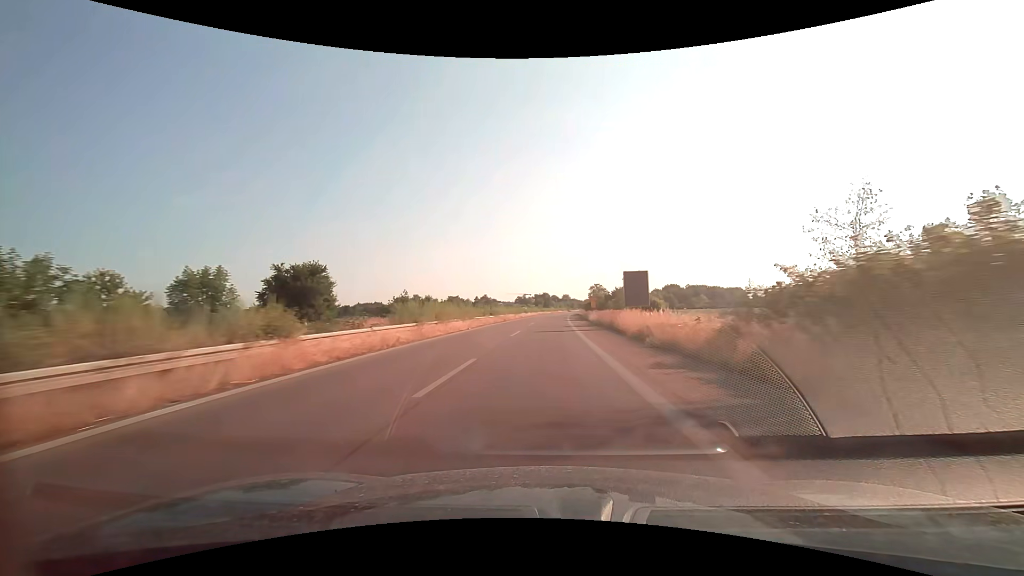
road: trunk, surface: asphalt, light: Day
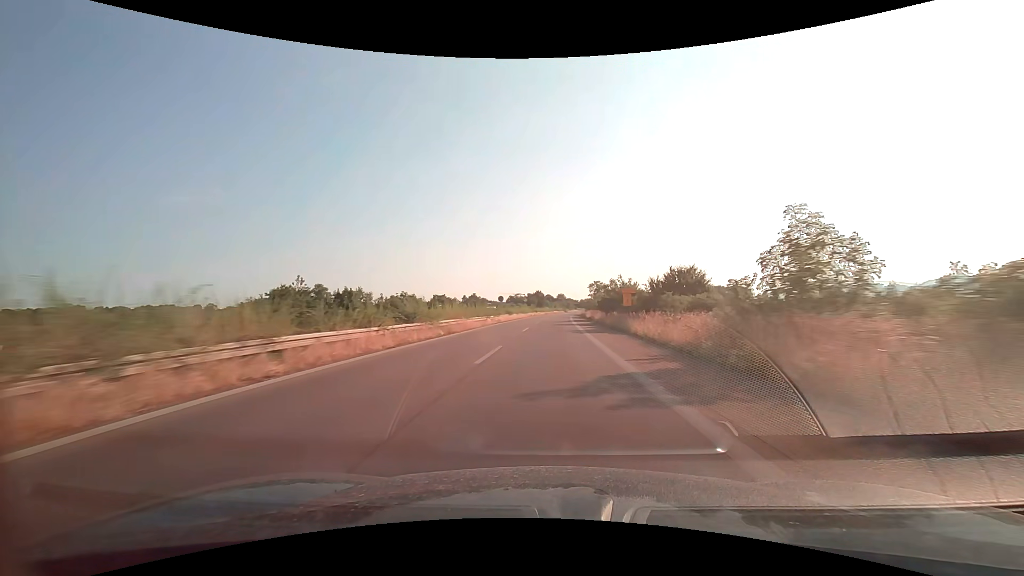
(+0.2, +31.6) m; +1°
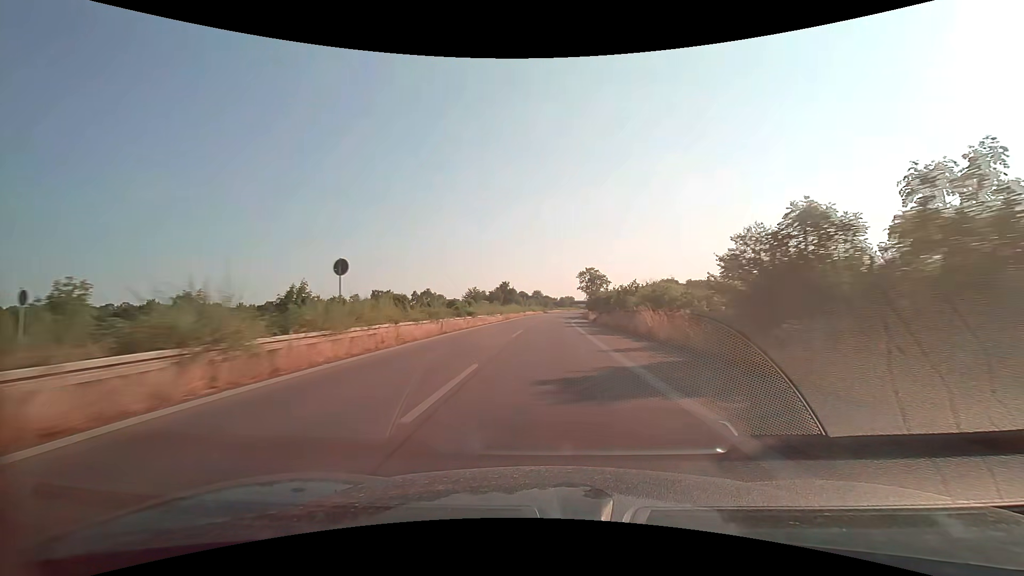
(+2.0, +79.0) m; +3°
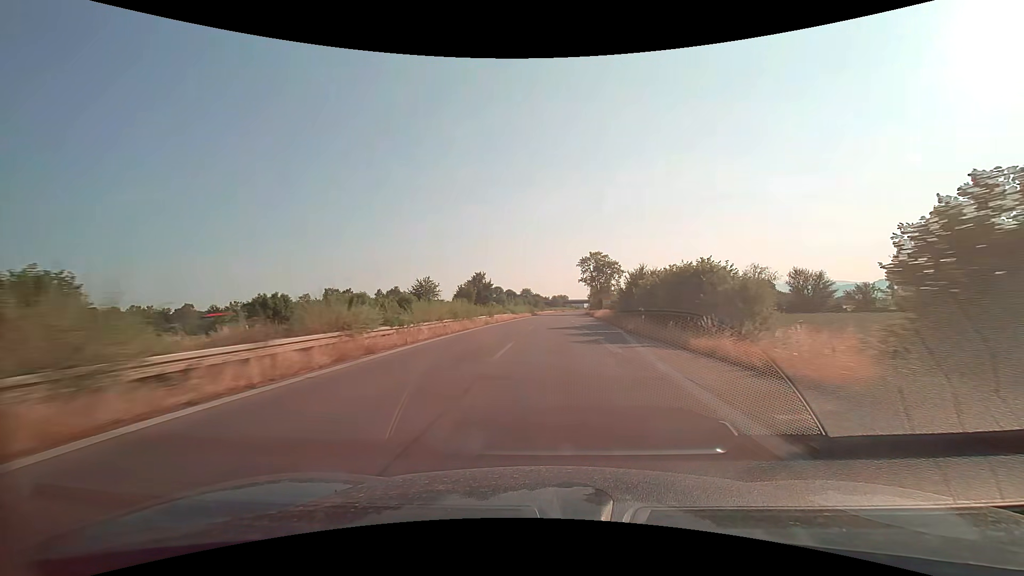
(+0.4, +47.4) m; +1°
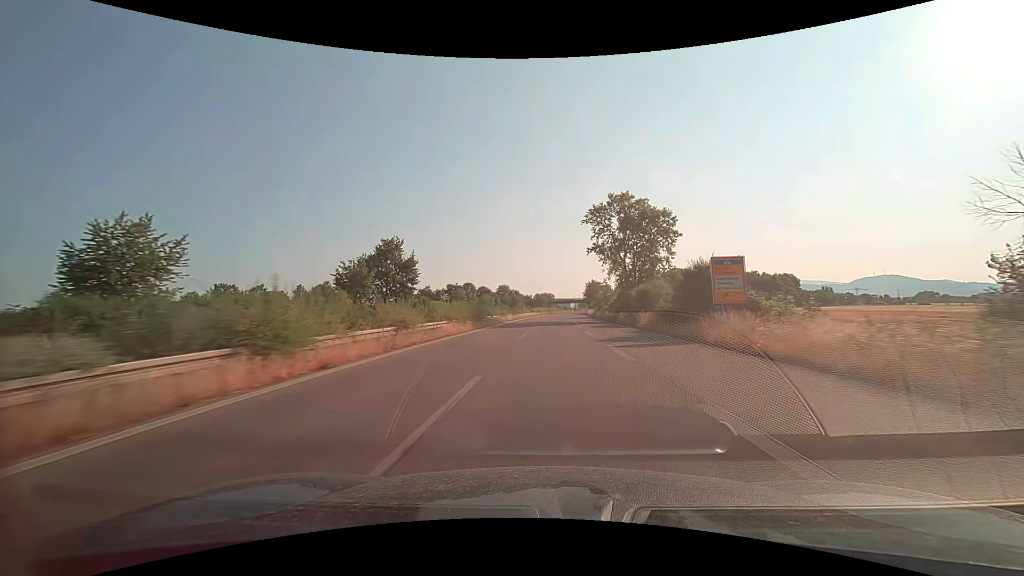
(+1.1, +63.2) m; +2°
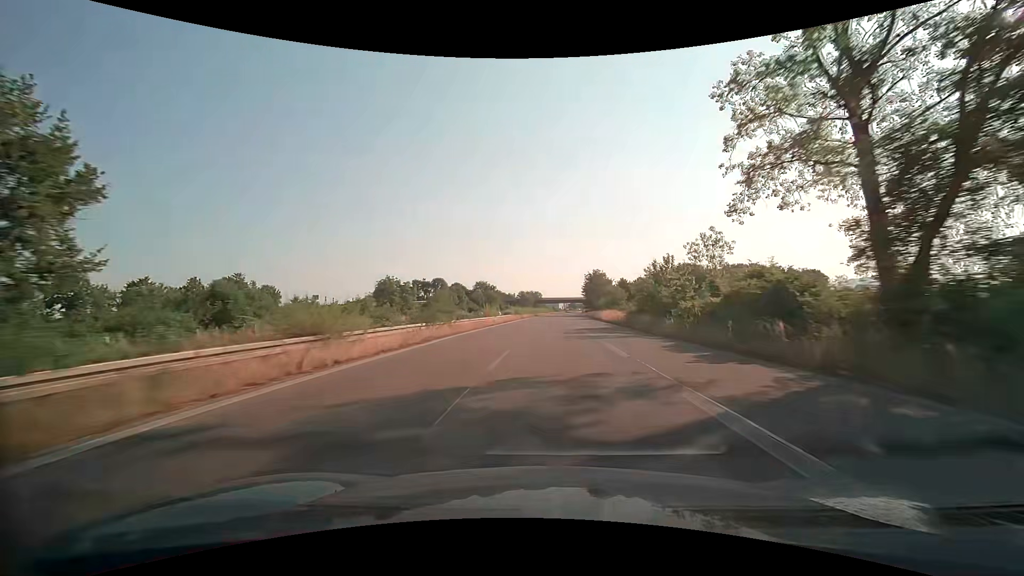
(+0.7, +47.4) m; +2°
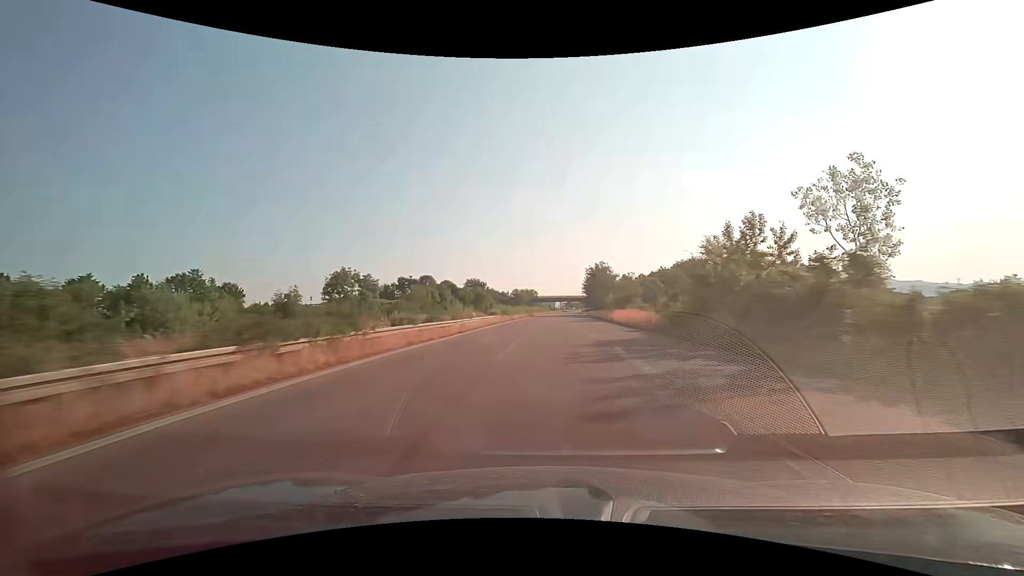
(+0.1, +15.8) m; 0°
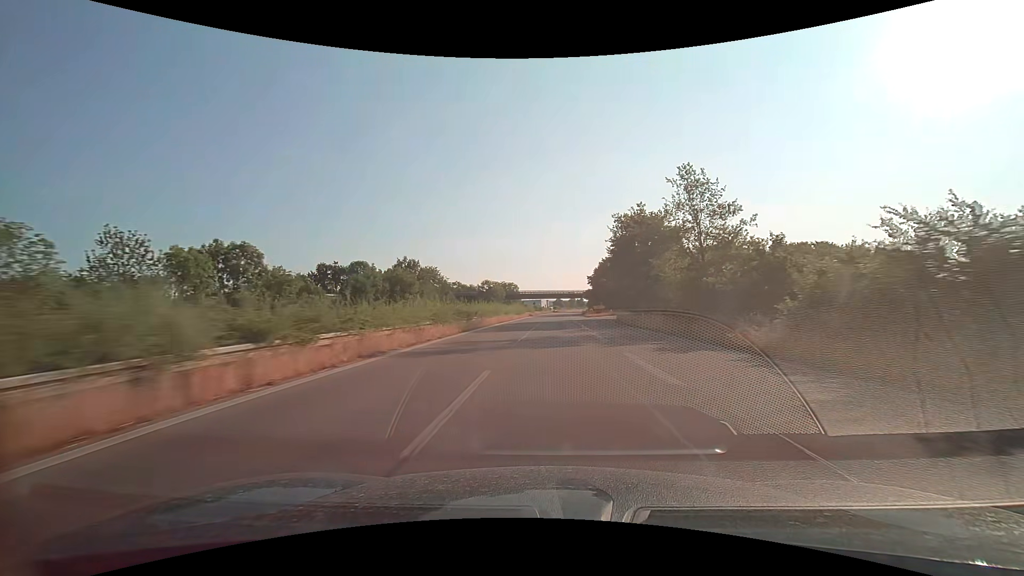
(+1.1, +63.2) m; +2°
(0, +10) (0, +20) (0, +30) (0, +40) (+1, +50) (+1, +60) (+1, +70) (+2, +80) (+3, +90) (+3, +100) m
